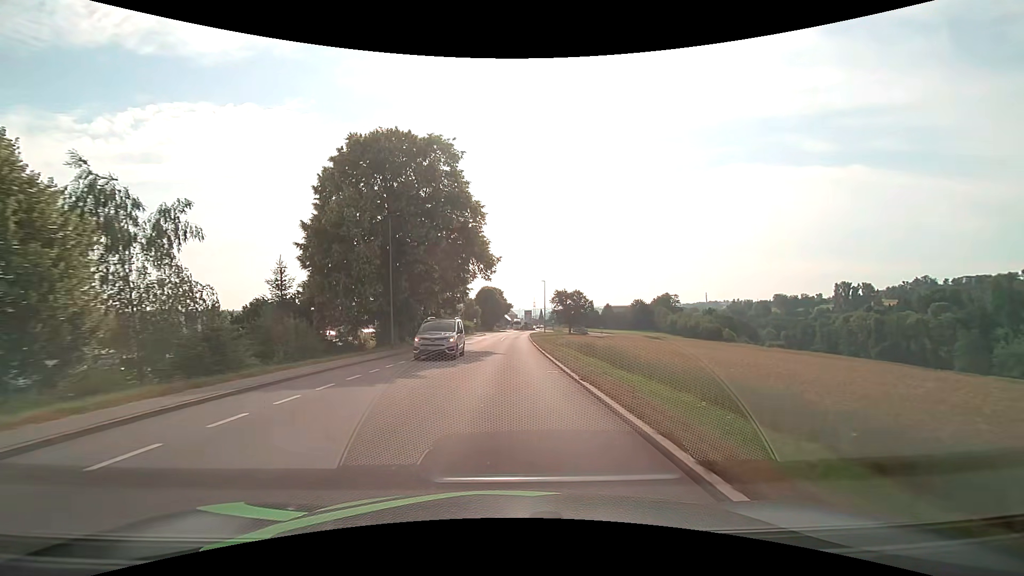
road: tertiary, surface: asphalt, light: Day
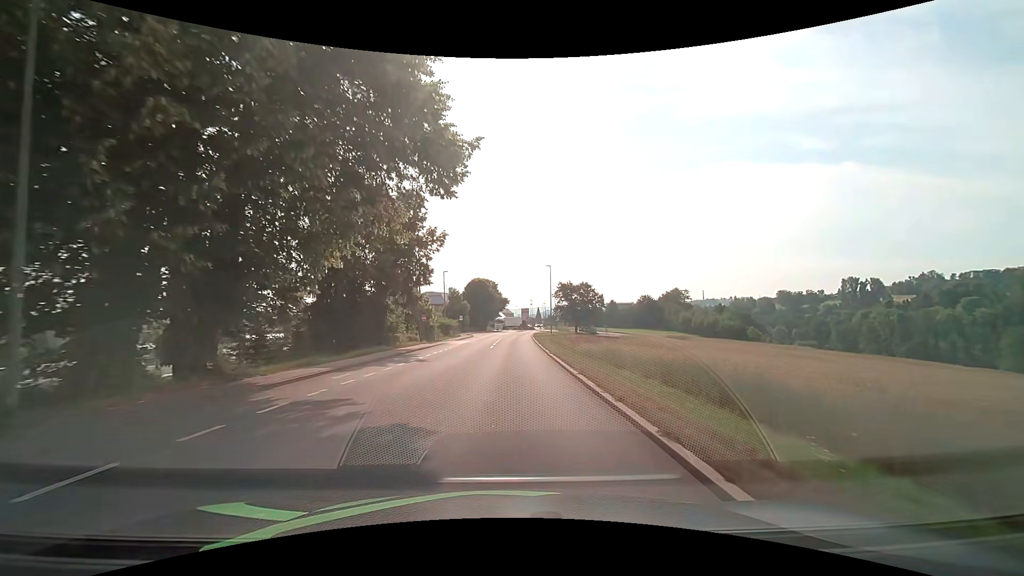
(+0.1, +22.8) m; +1°
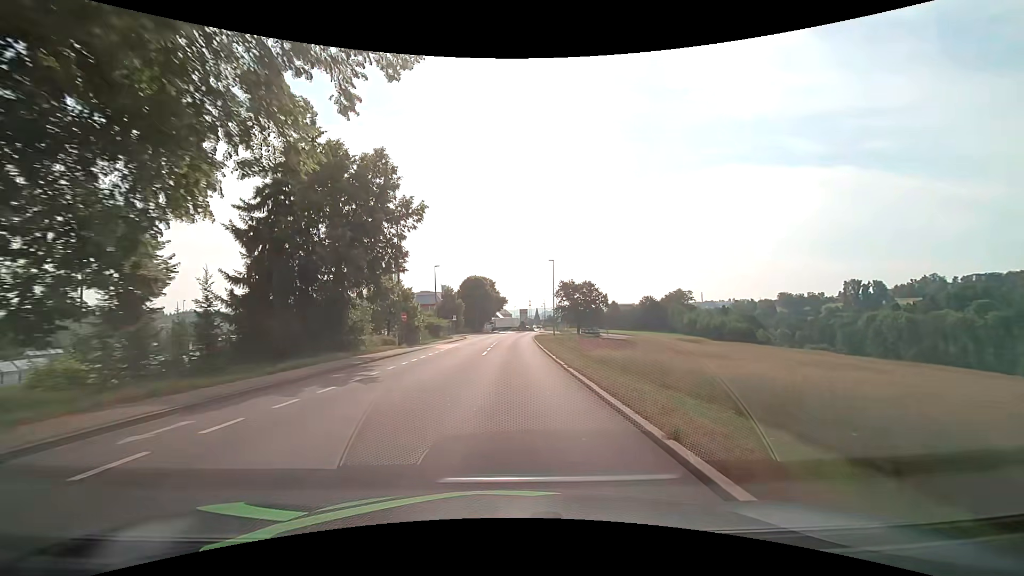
(0.0, +7.6) m; 0°
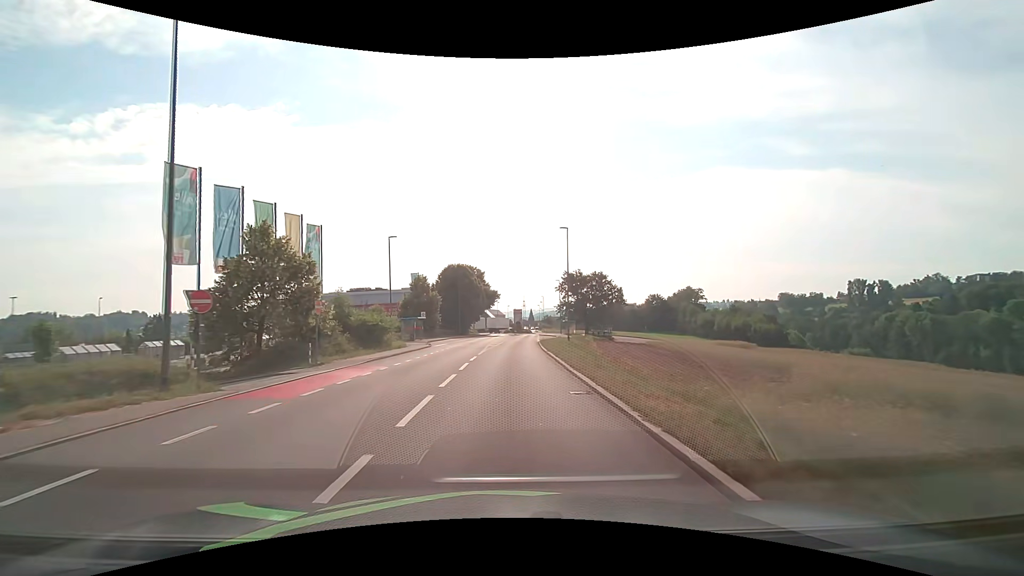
(+0.2, +22.8) m; +1°
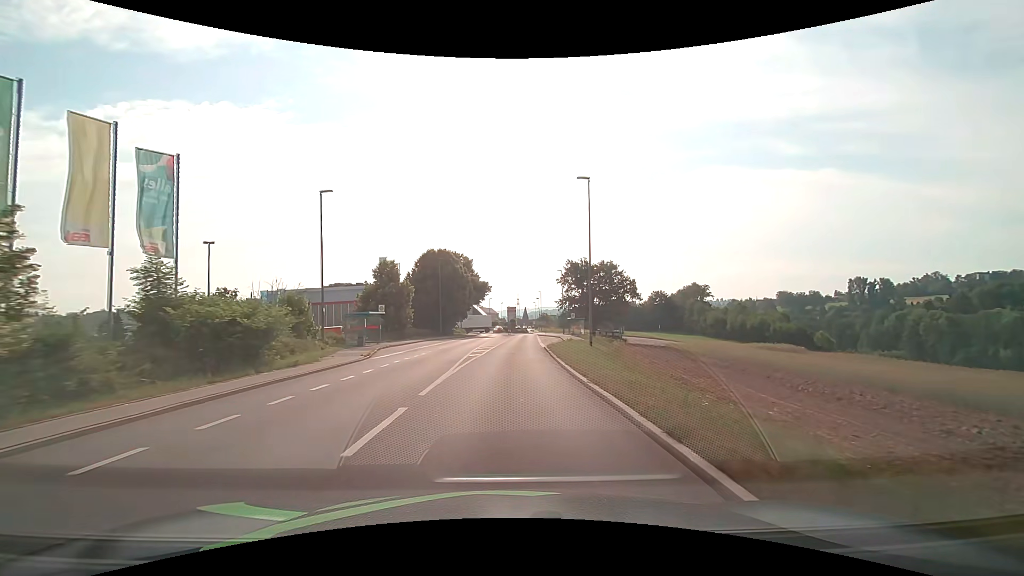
(+0.1, +15.2) m; +1°
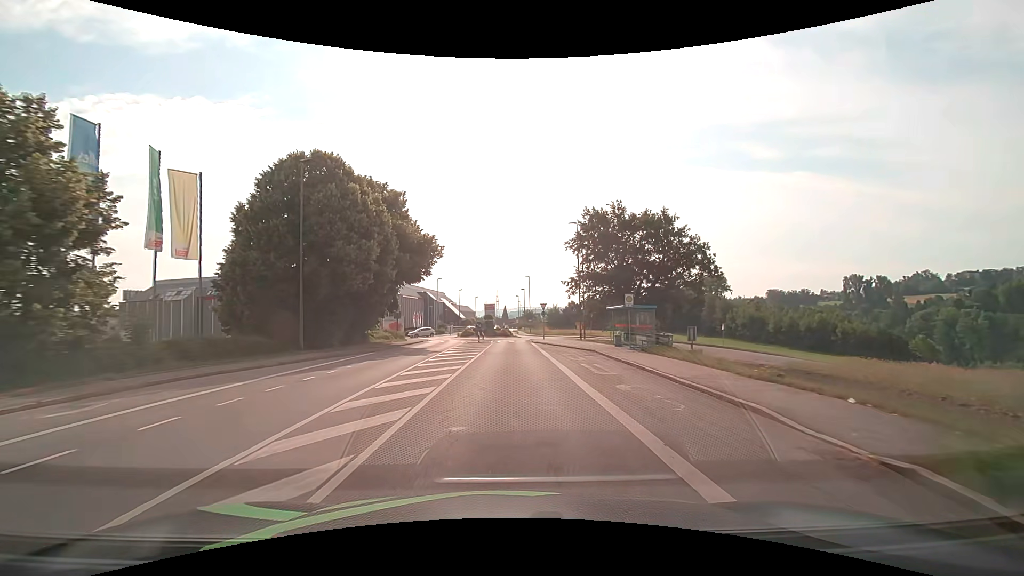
(+0.7, +37.7) m; +2°
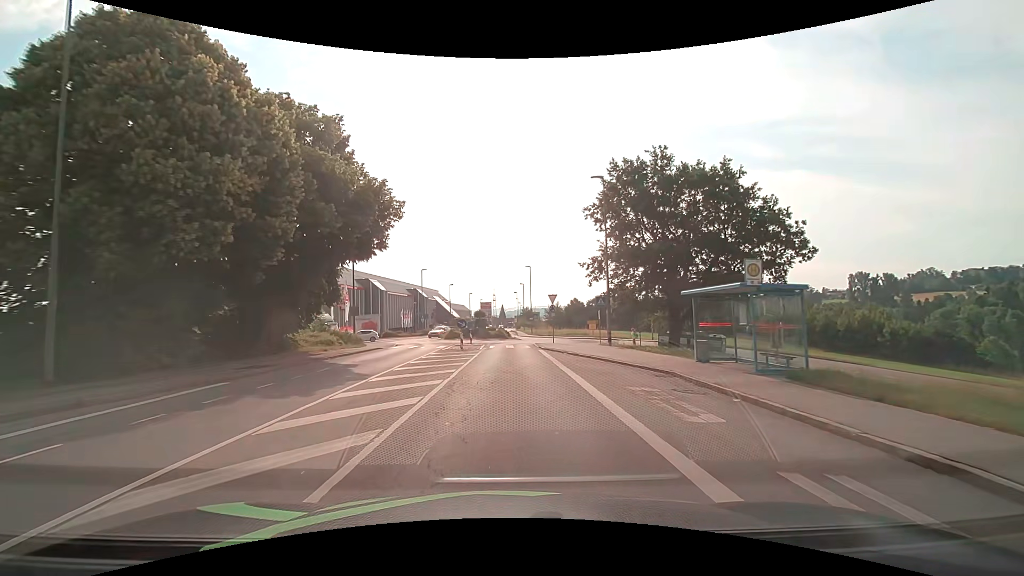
(0.0, +13.4) m; 0°
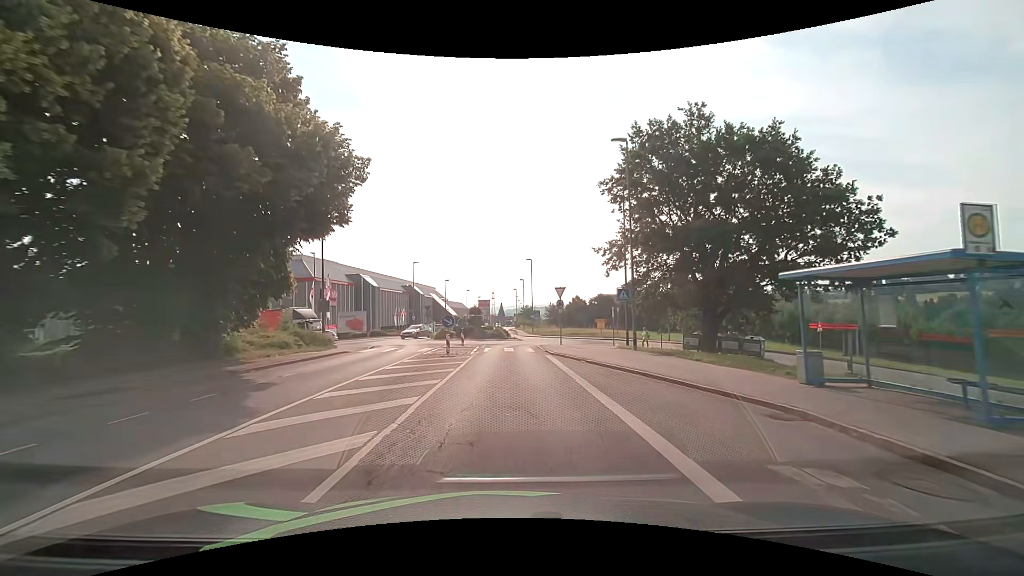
(0.0, +6.0) m; 0°
(0, +10) (0, +20) (0, +30) (+3, +39) (+5, +49) (+2, +58) (-1, +68) (-1, +78) (-1, +88) (-1, +98) m
